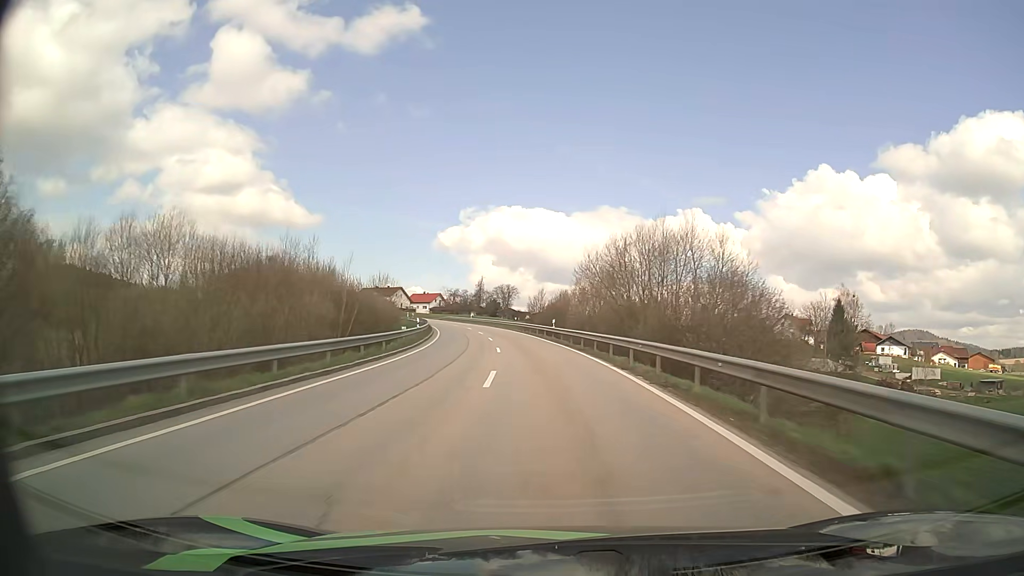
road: secondary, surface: asphalt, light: Day
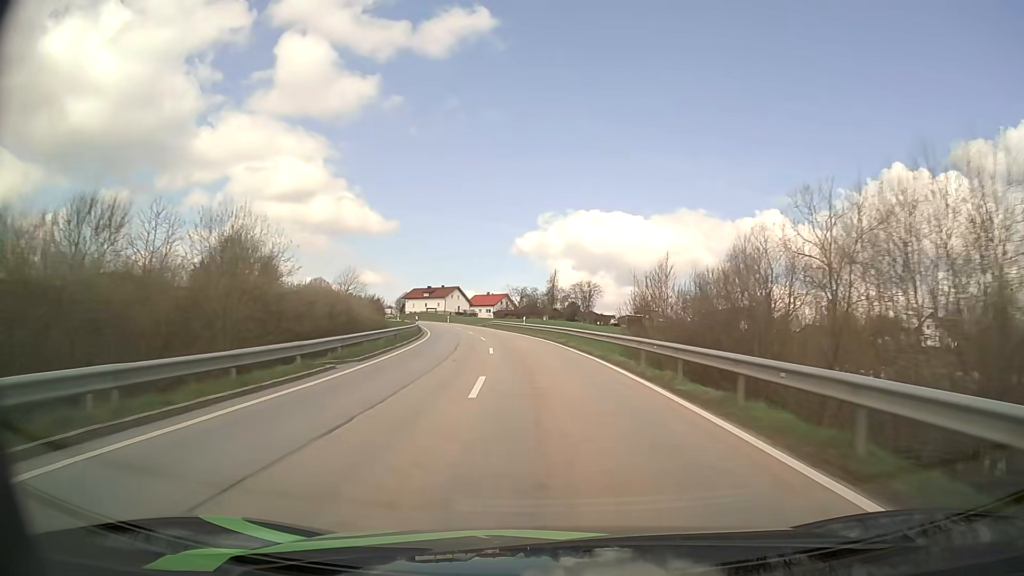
(-2.6, +42.1) m; -7°
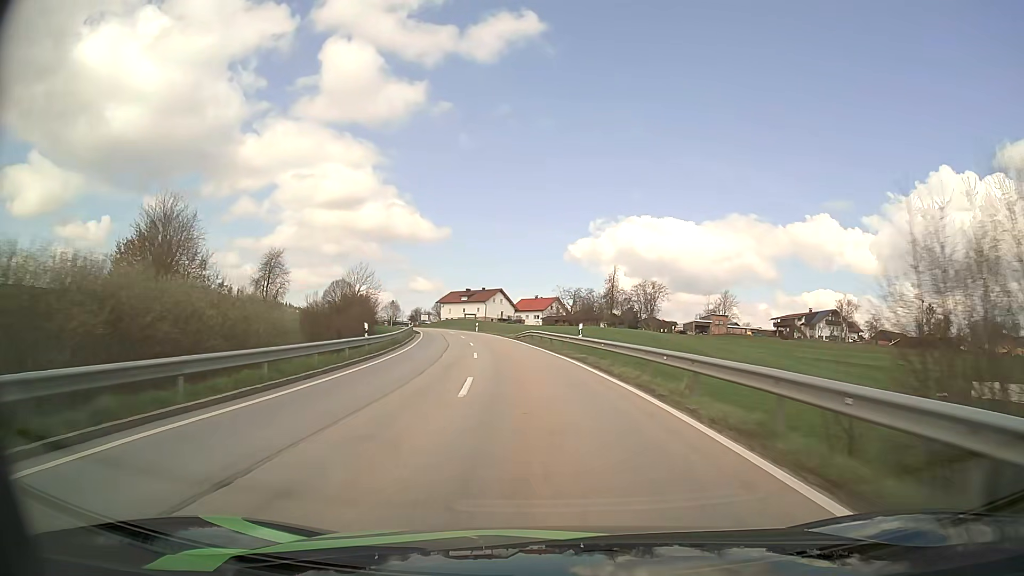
(-1.0, +26.2) m; -4°
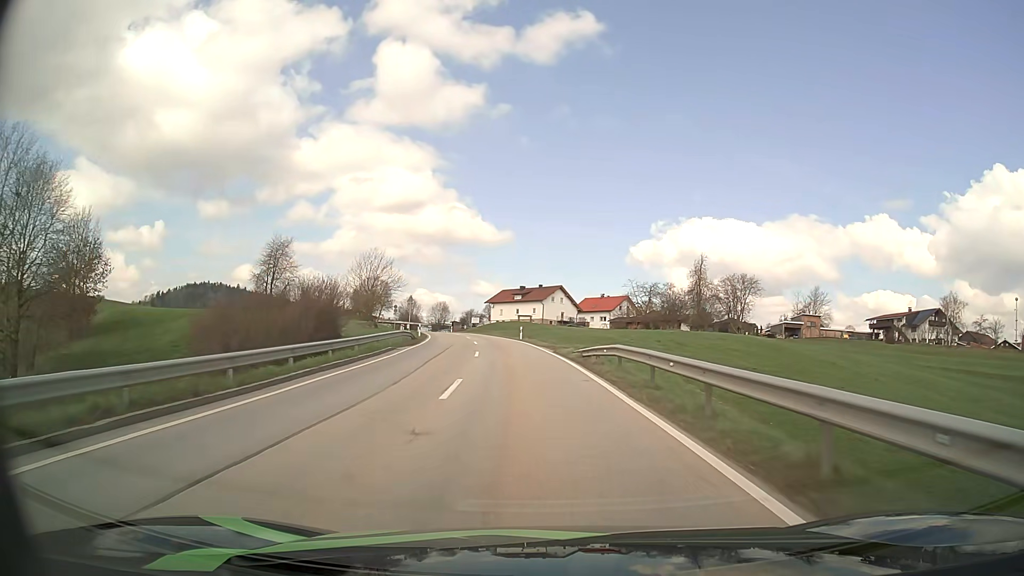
(-1.2, +26.1) m; -5°
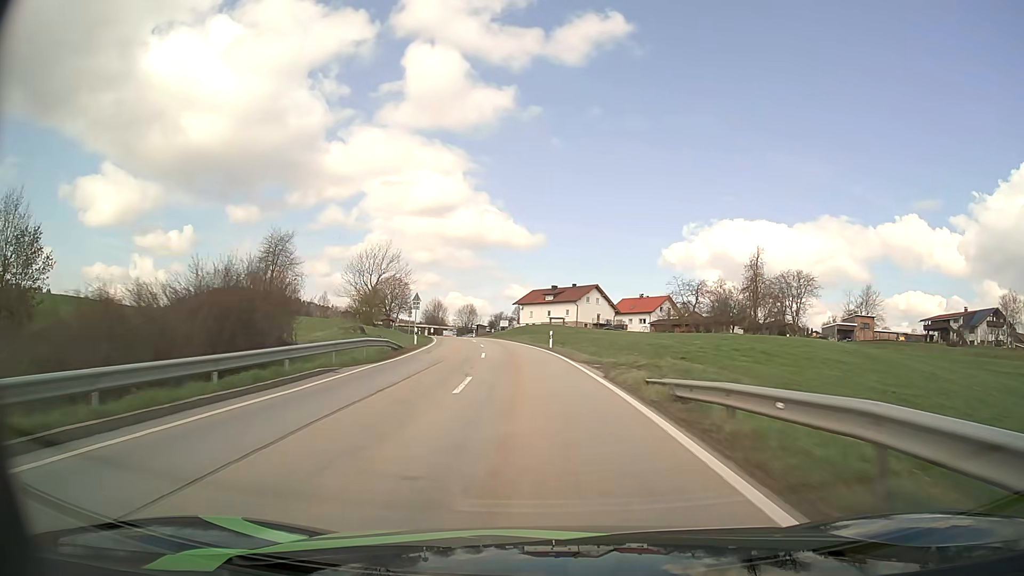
(-0.3, +13.2) m; -3°
